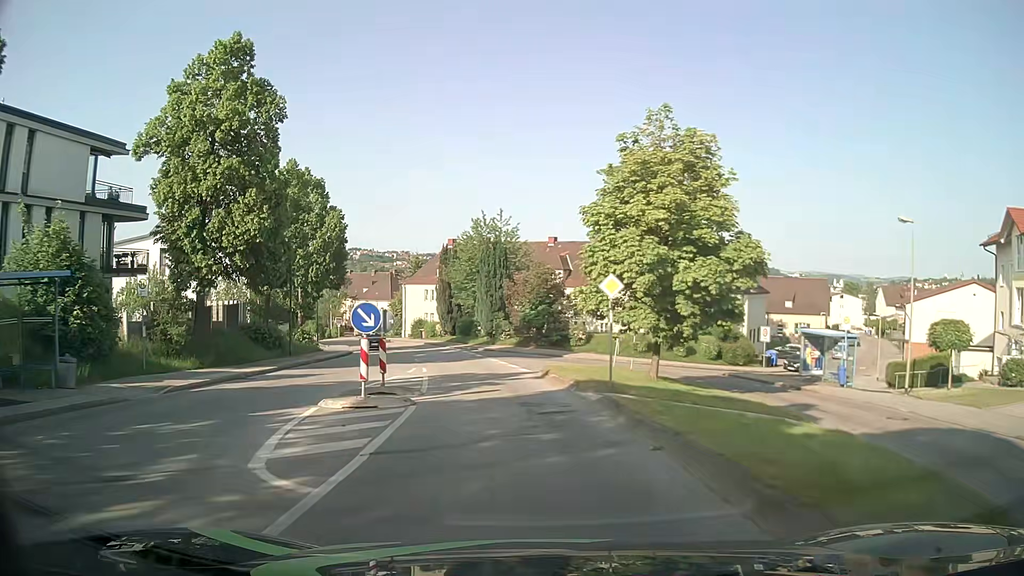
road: residential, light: Day
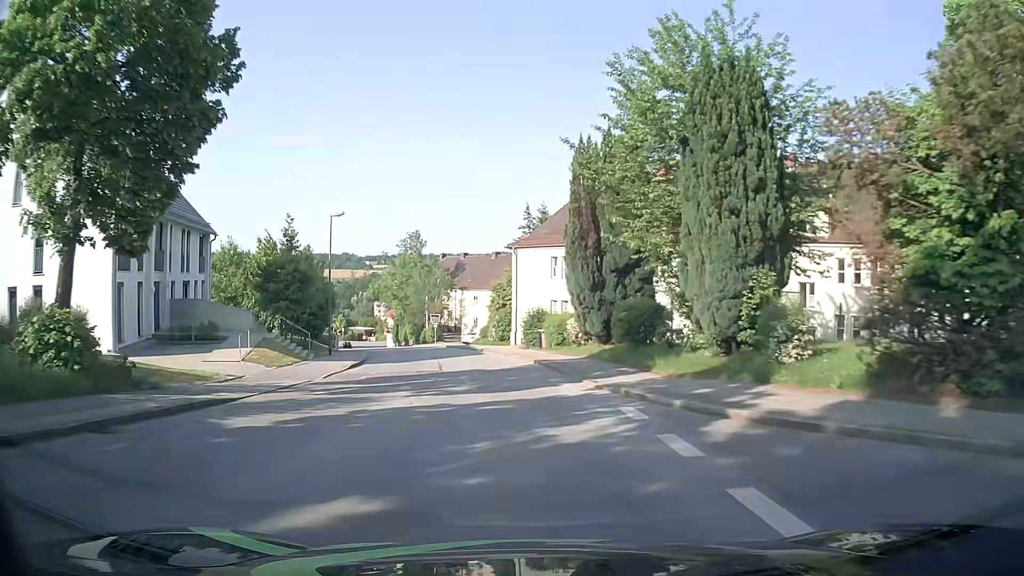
(-4.3, +37.7) m; -13°
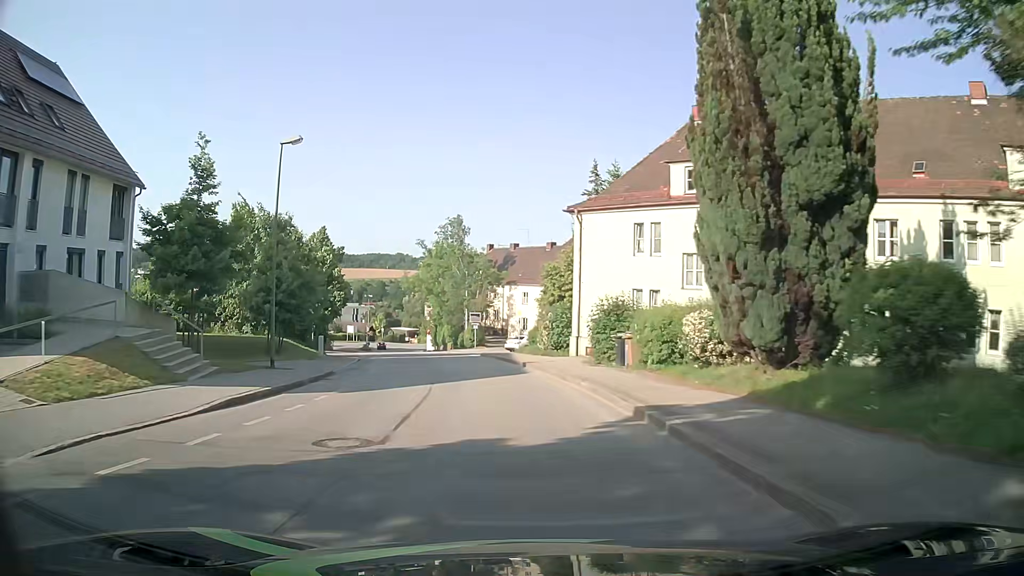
(-0.7, +15.3) m; -5°
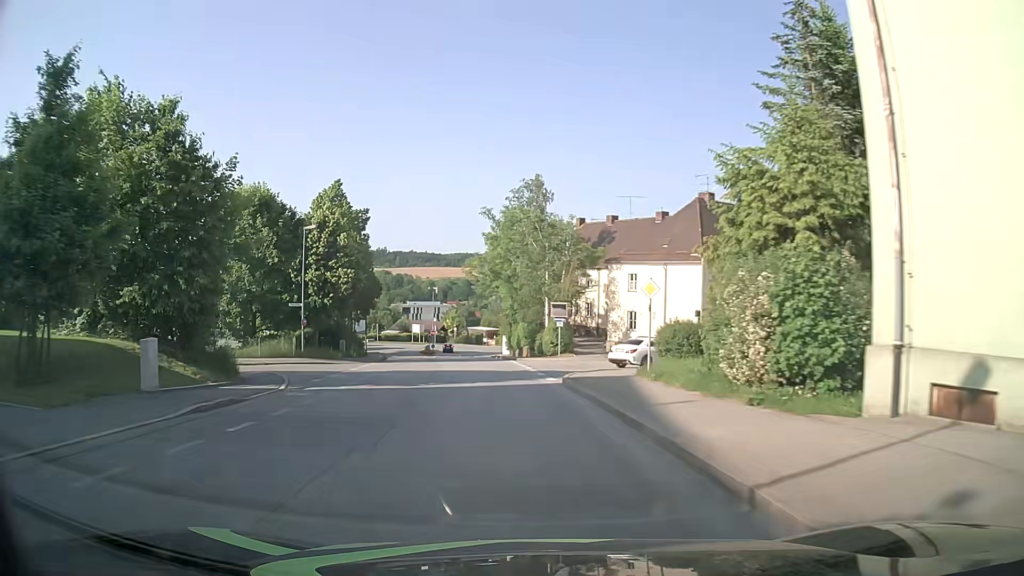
(-1.4, +22.8) m; -7°
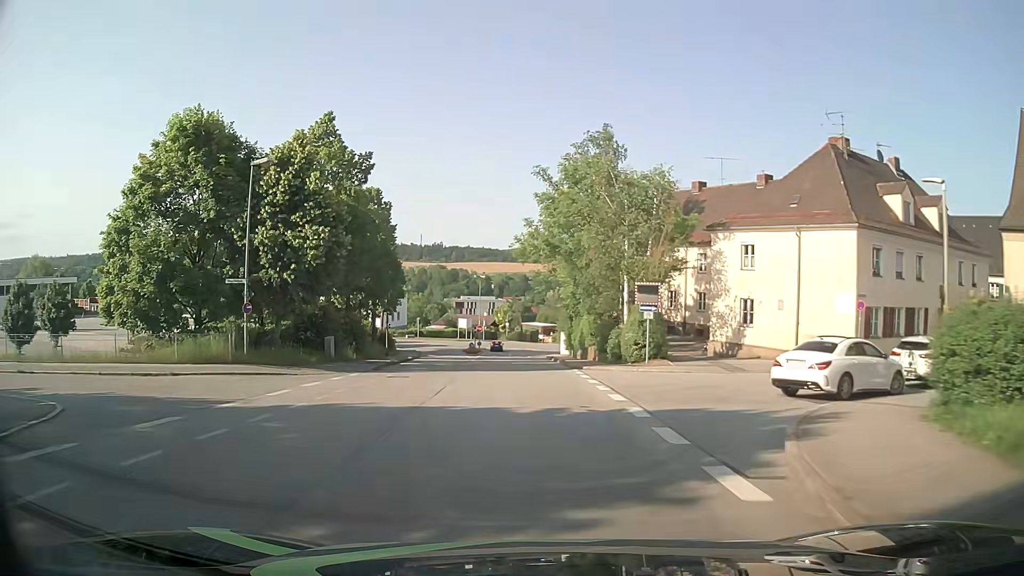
(-0.8, +15.2) m; -5°
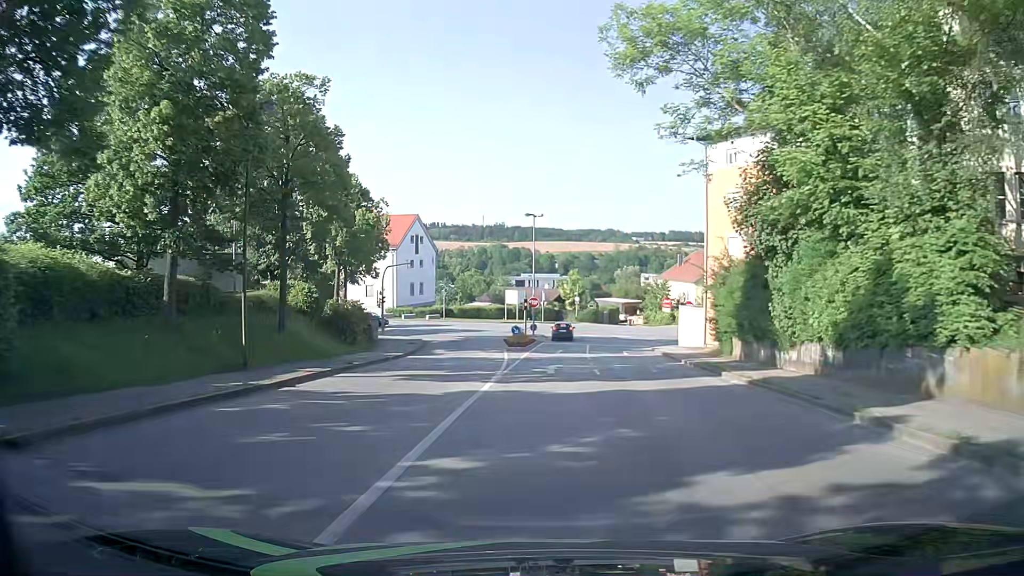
(-2.3, +37.7) m; -6°
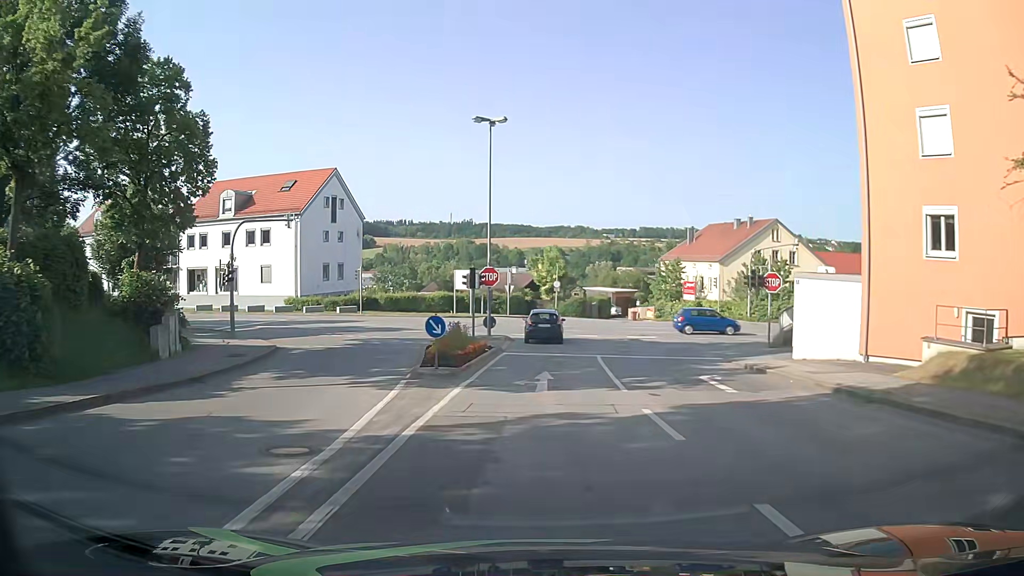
(+0.3, +24.9) m; +3°
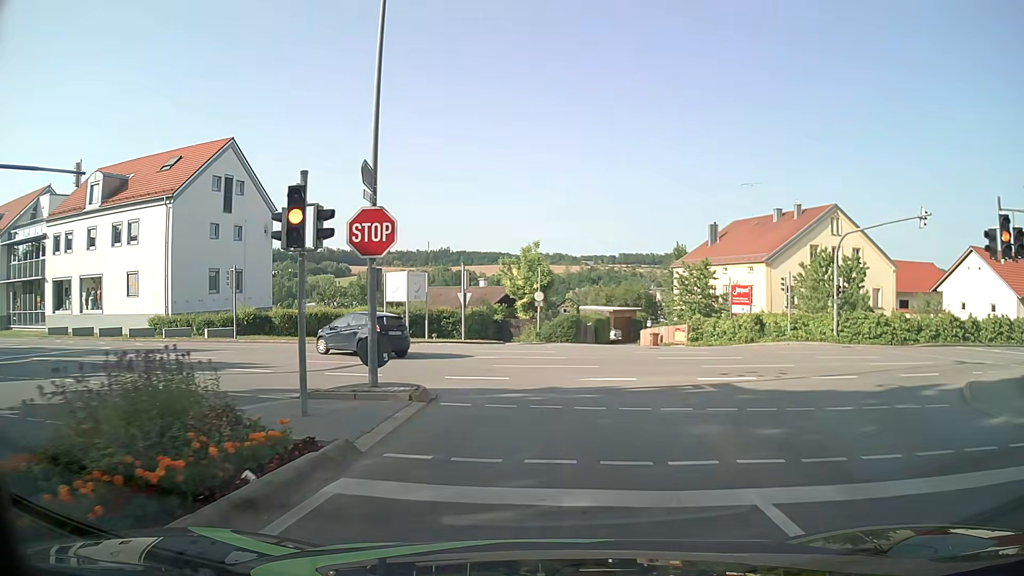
(+0.2, +18.8) m; +1°
